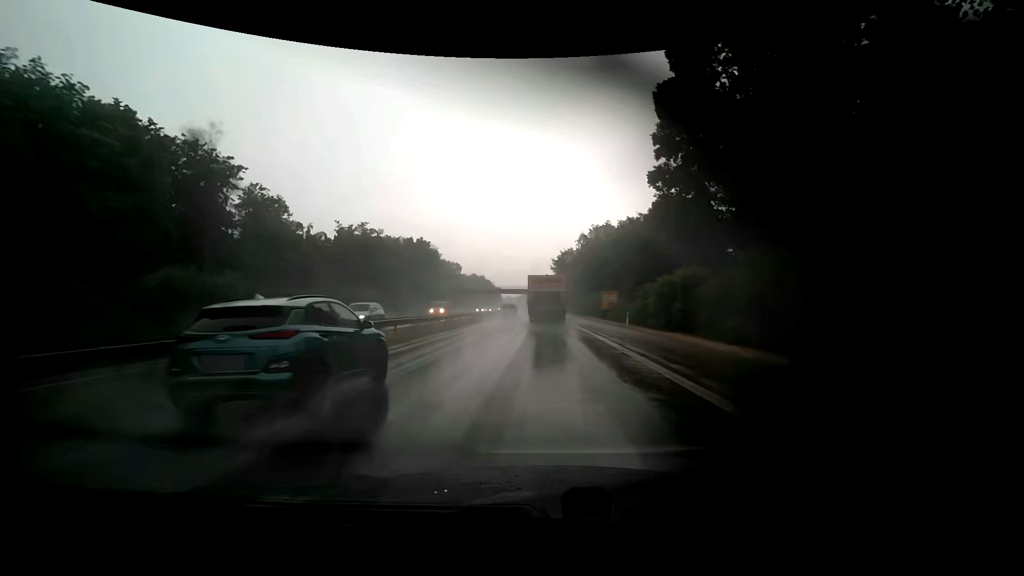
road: trunk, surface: asphalt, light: Day
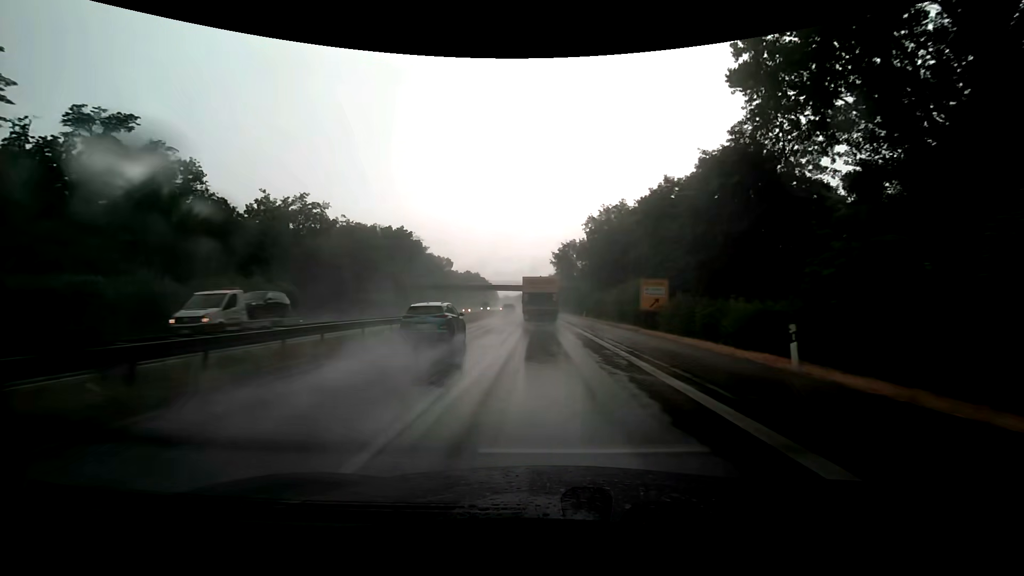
(0.0, +23.7) m; 0°
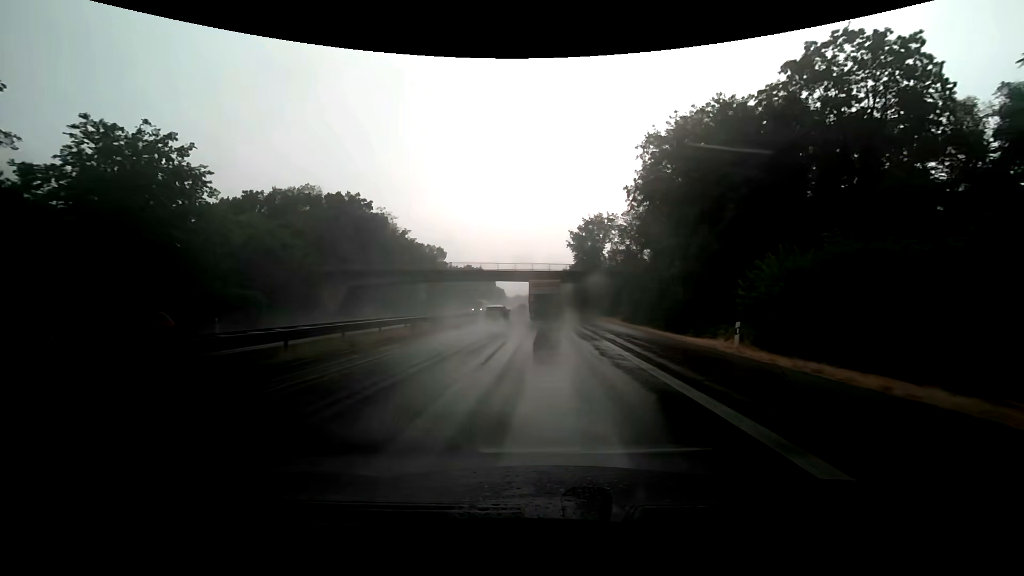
(-0.6, +47.2) m; -1°
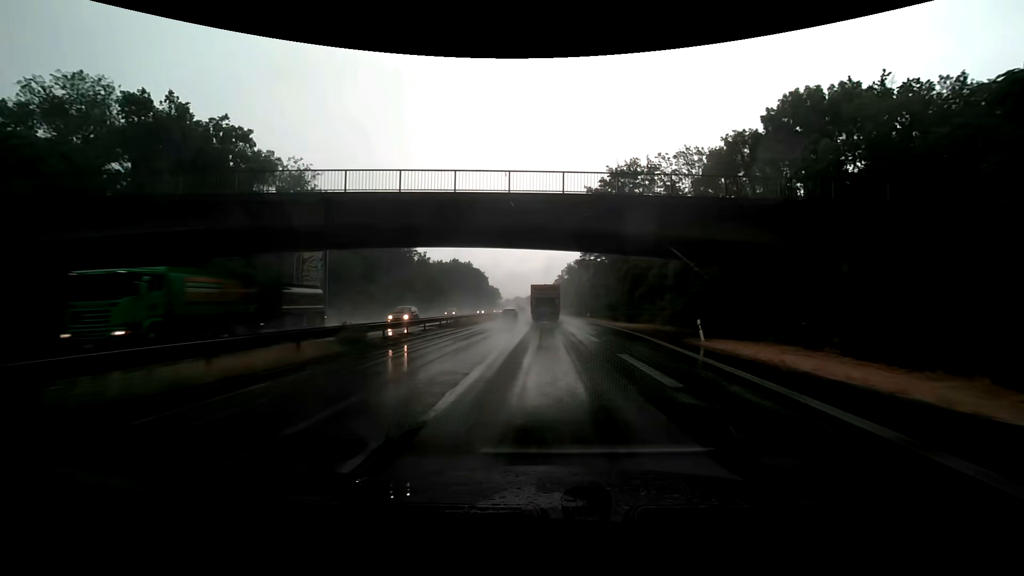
(-0.1, +47.6) m; 0°
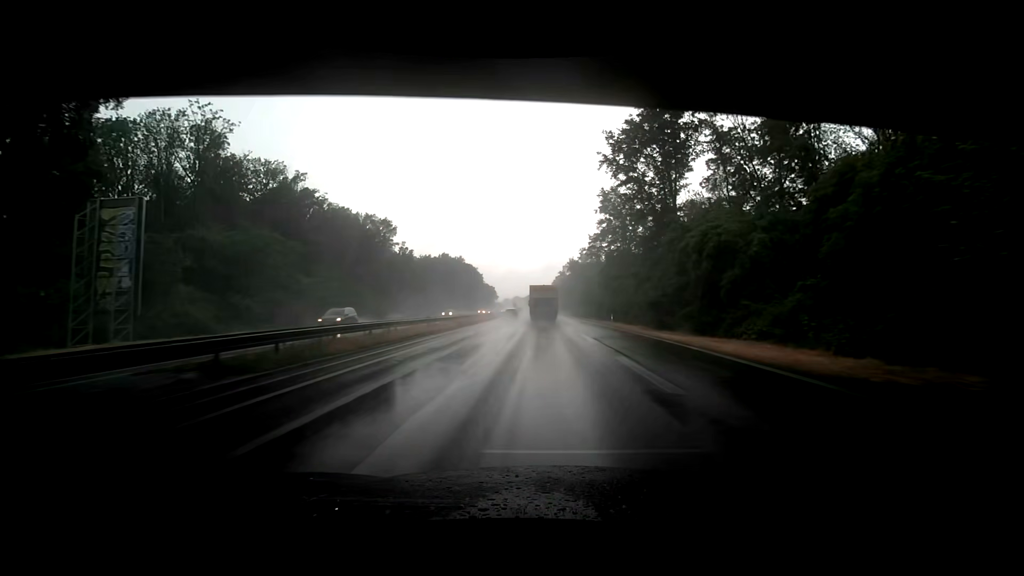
(0.0, +24.9) m; 0°
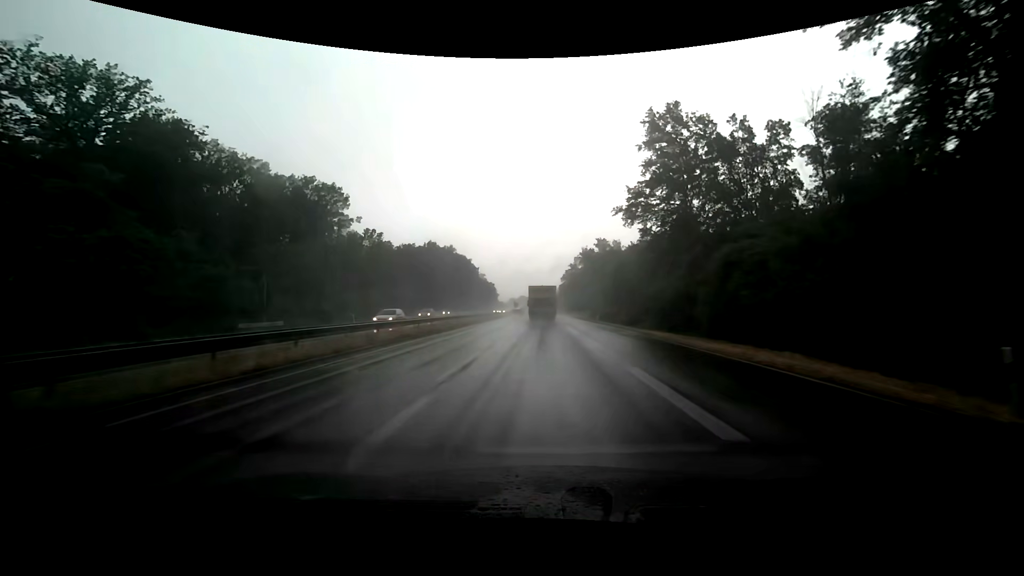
(+0.1, +38.7) m; -1°
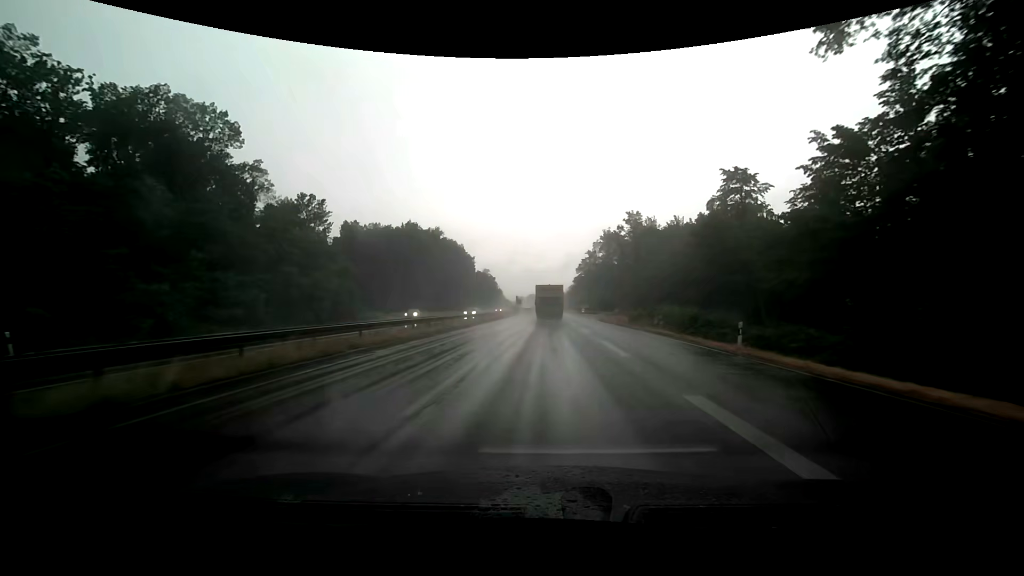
(-0.4, +39.8) m; -1°
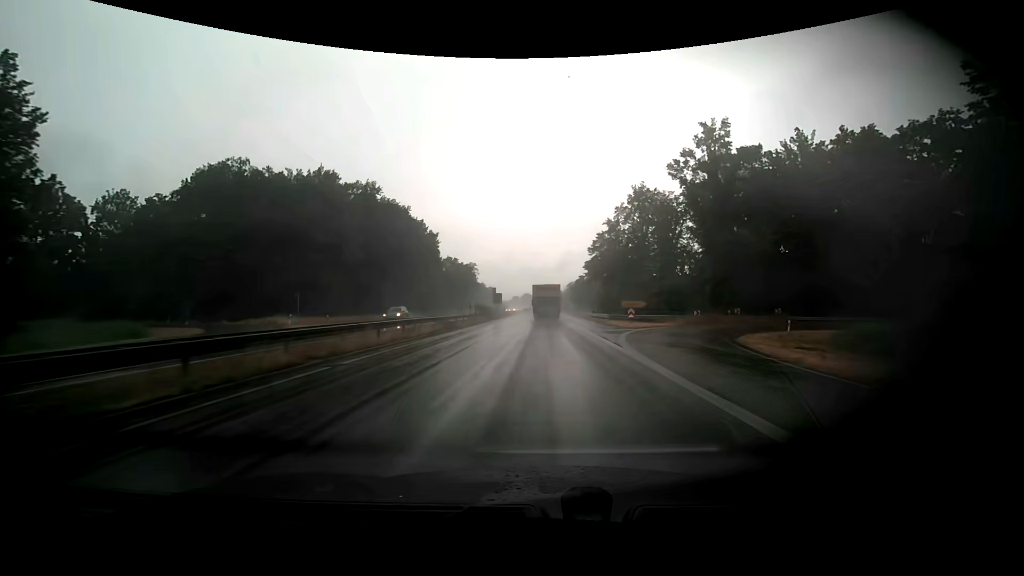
(-0.1, +54.6) m; 0°
(0, +10) (0, +20) (0, +30) (0, +40) (0, +50) (0, +60) (0, +70) (0, +80) (0, +90) (0, +100) m
